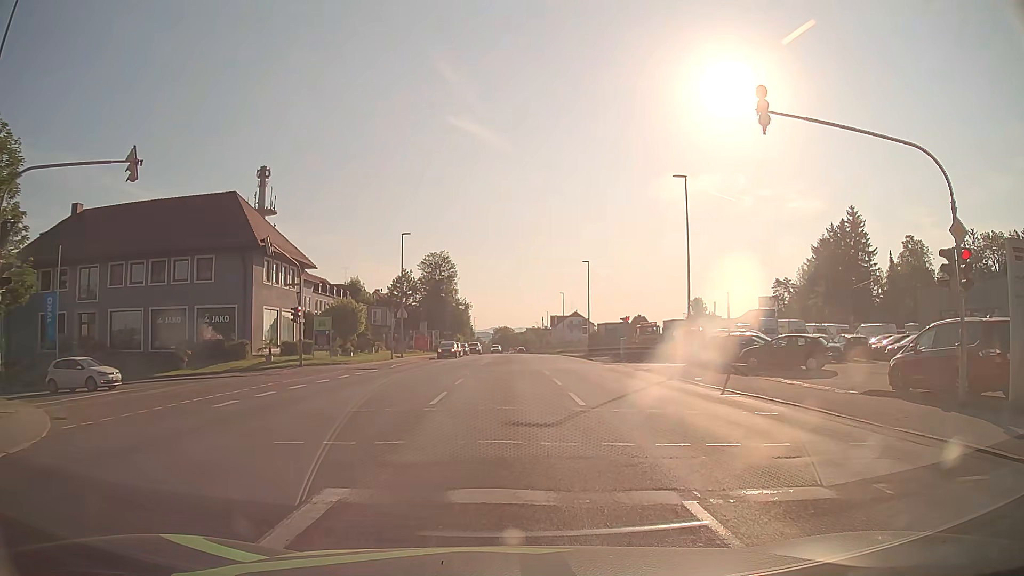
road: tertiary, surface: asphalt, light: Day
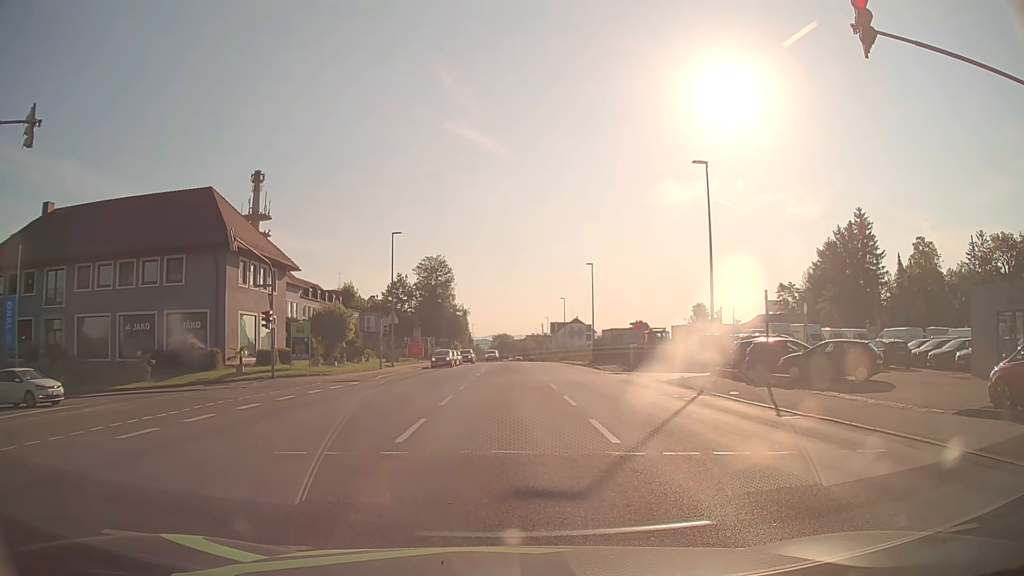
(0.0, +3.9) m; -1°
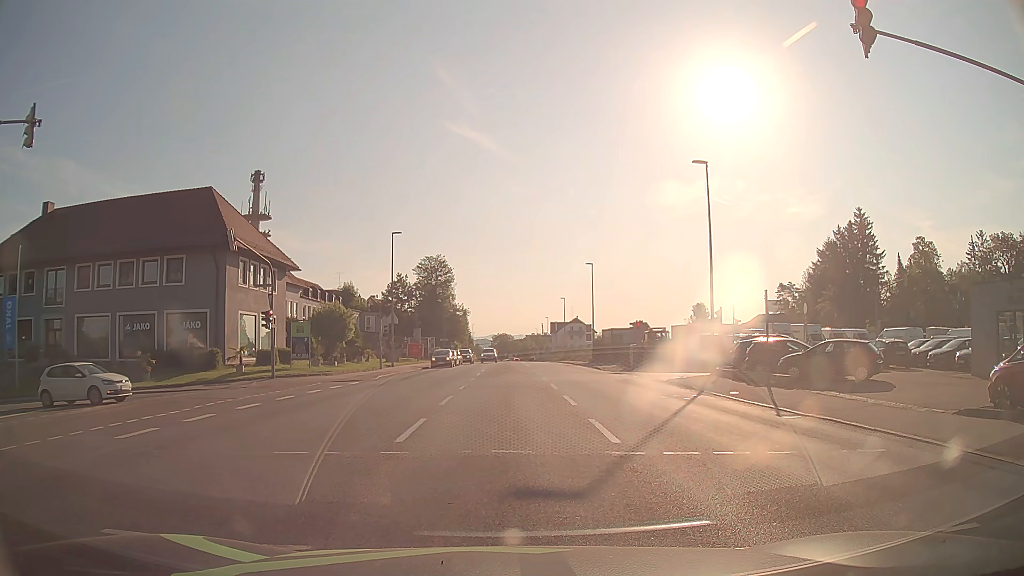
(0.0, +0.1) m; 0°
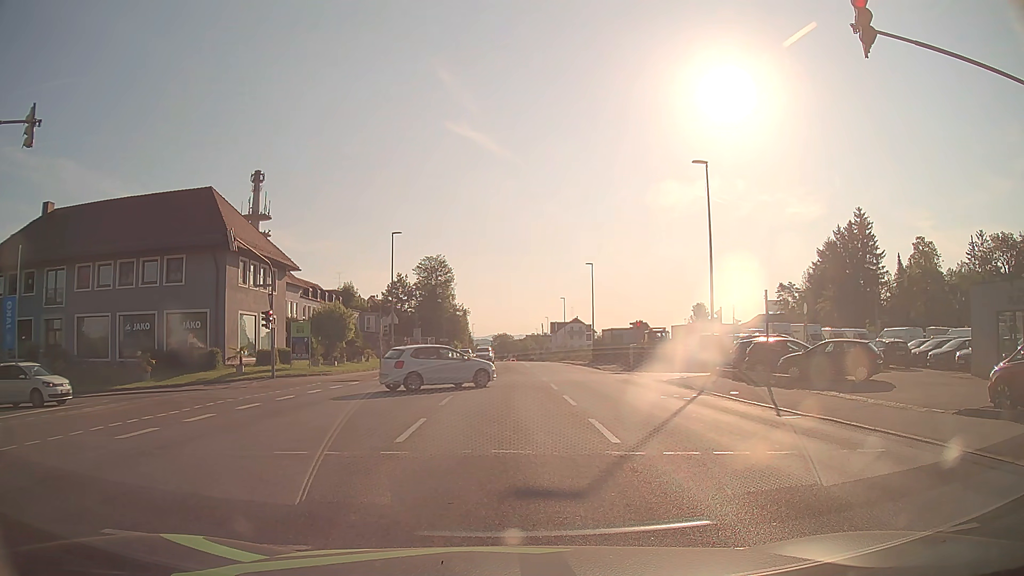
(0.0, 0.0) m; 0°
